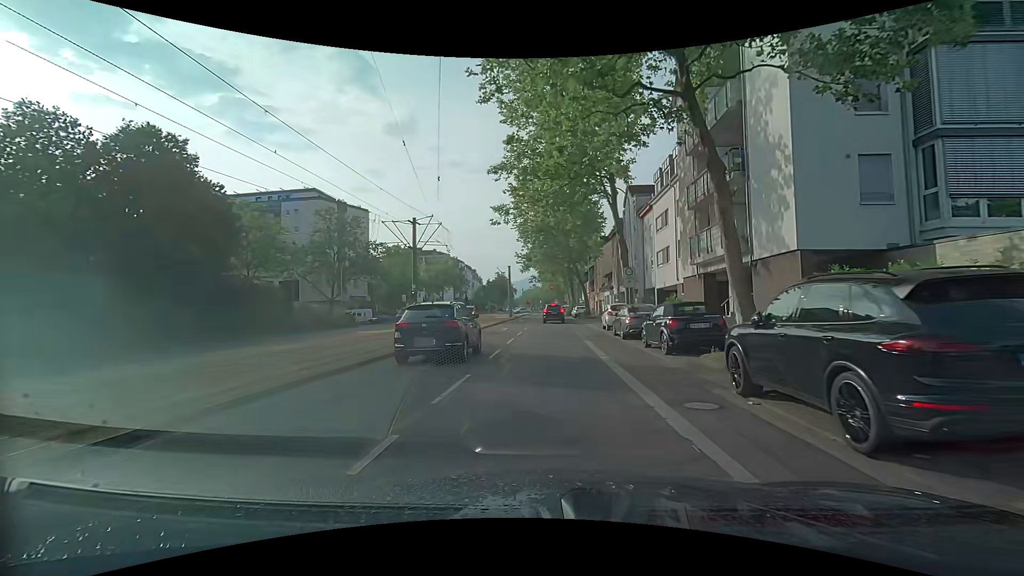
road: tertiary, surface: asphalt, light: Day
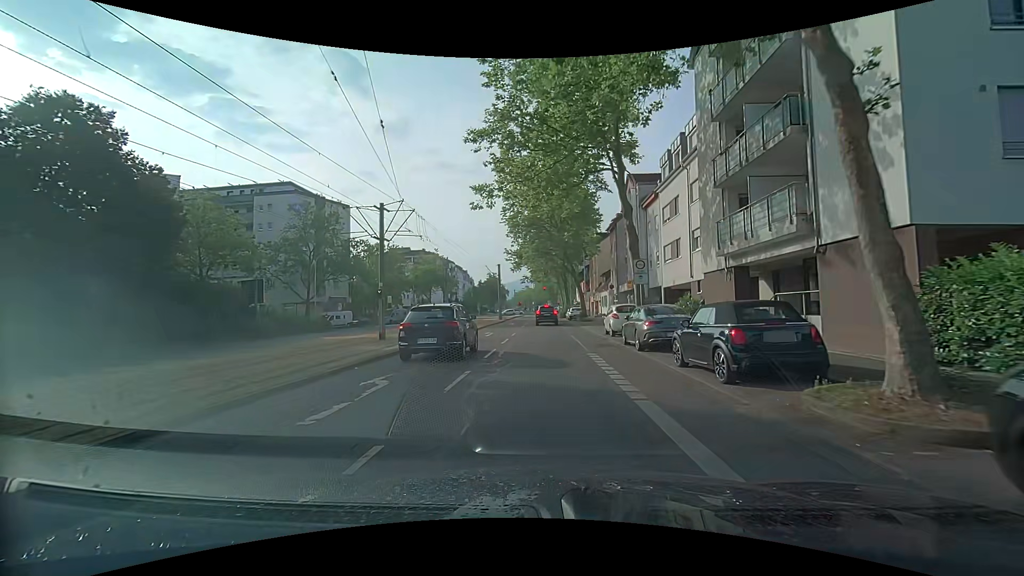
(+0.1, +5.0) m; +1°
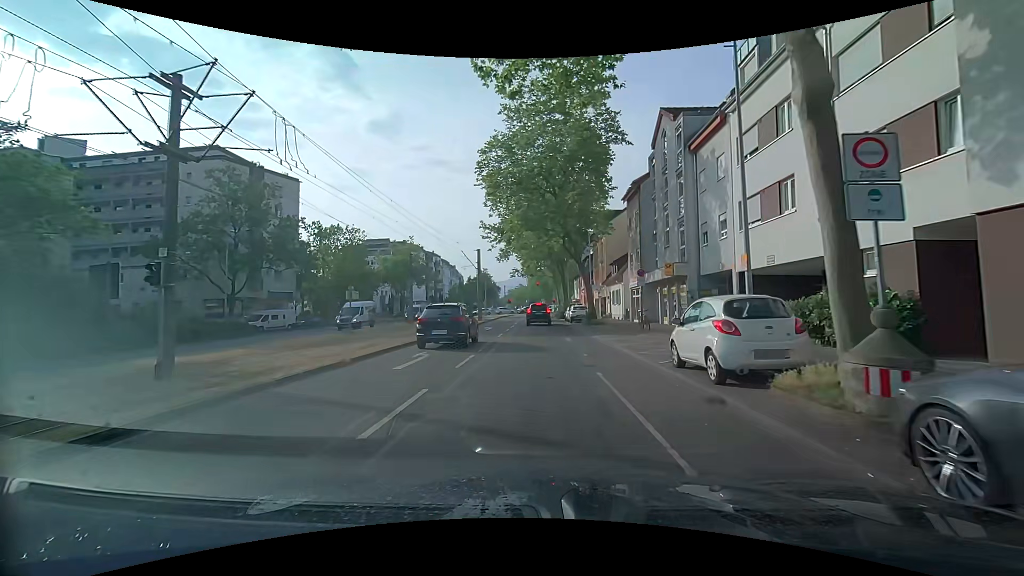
(+0.2, +14.8) m; +2°
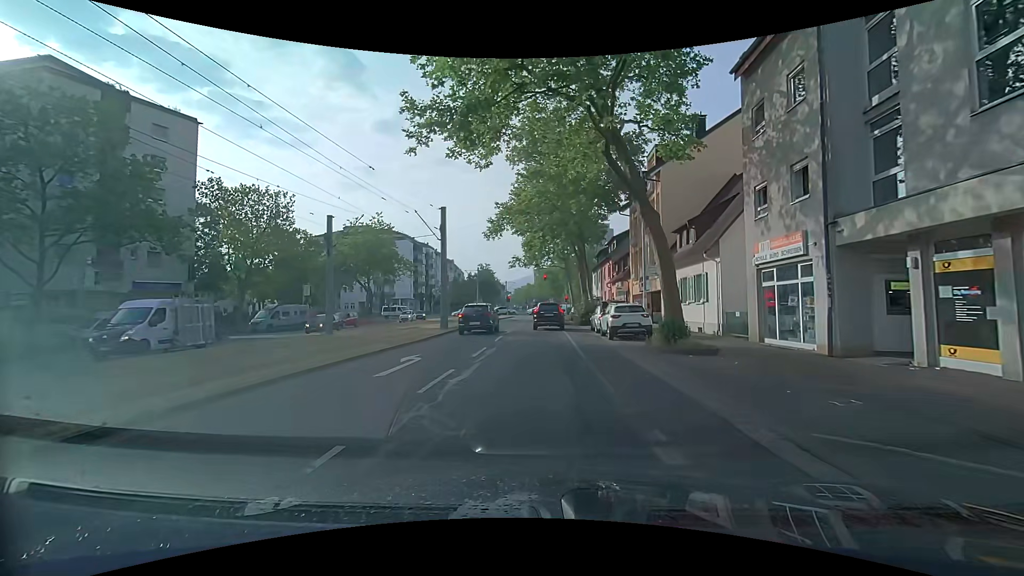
(-0.1, +21.3) m; -1°
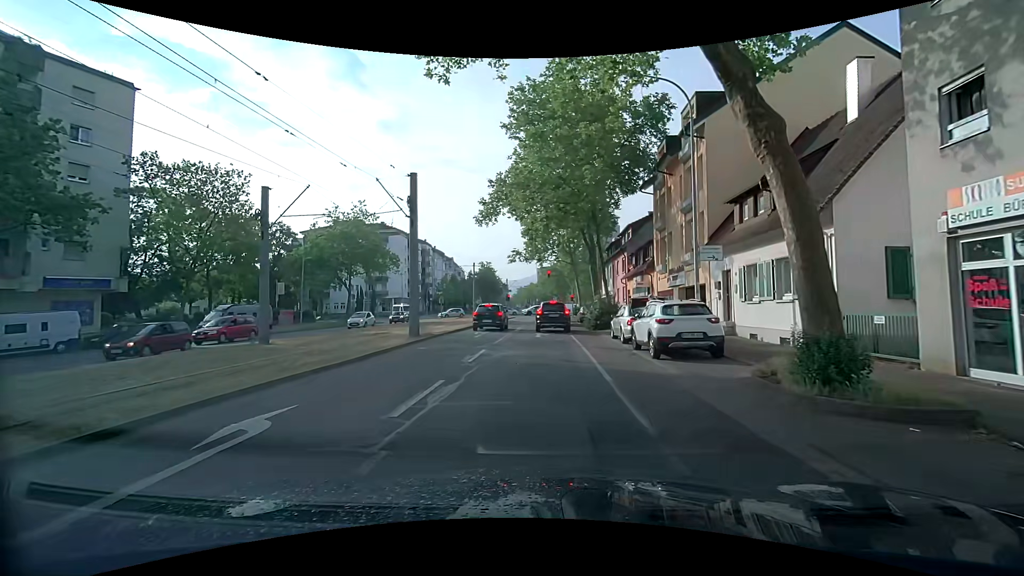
(-0.1, +7.6) m; -1°
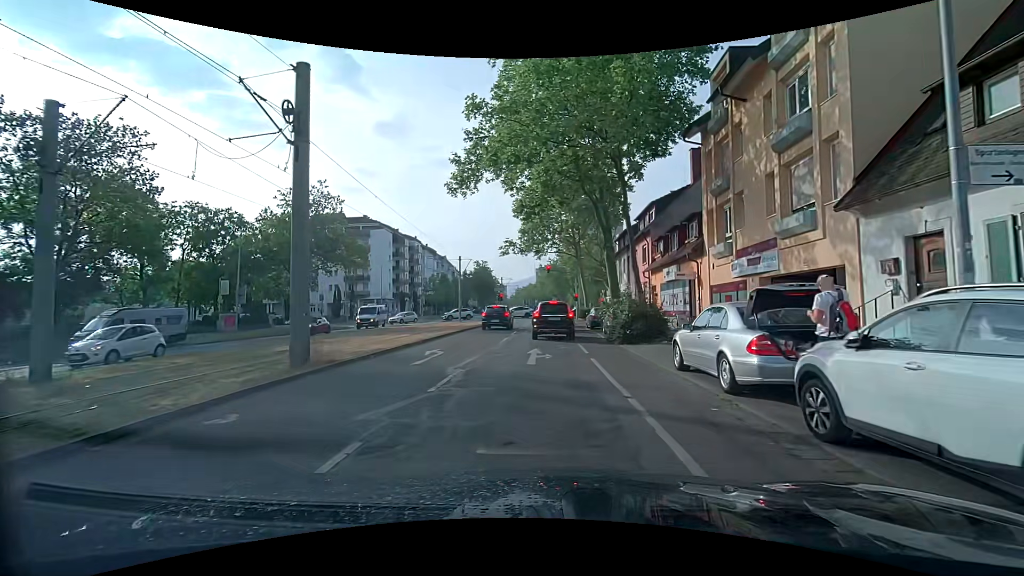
(-0.1, +10.3) m; 0°
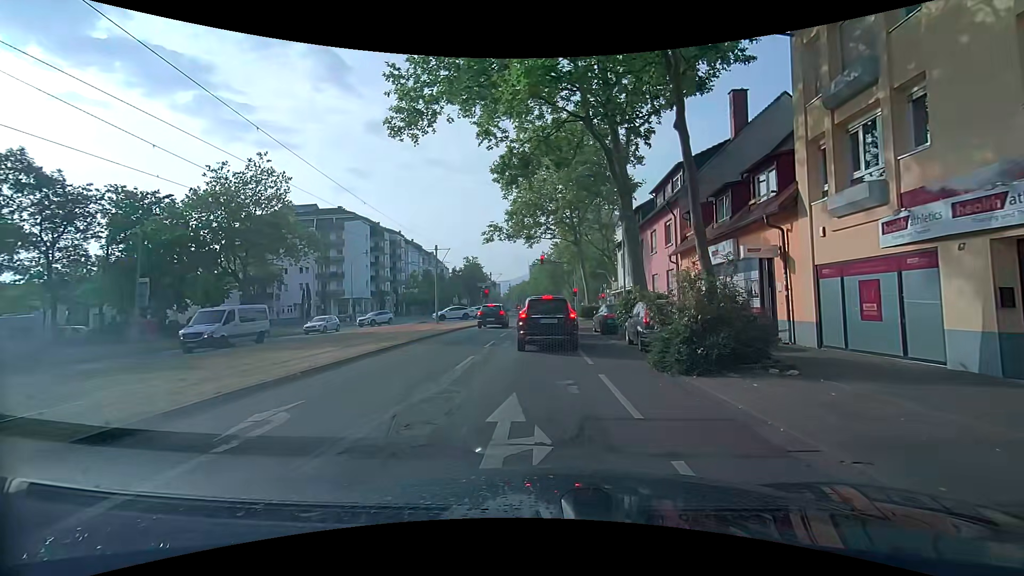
(+0.3, +9.0) m; +3°
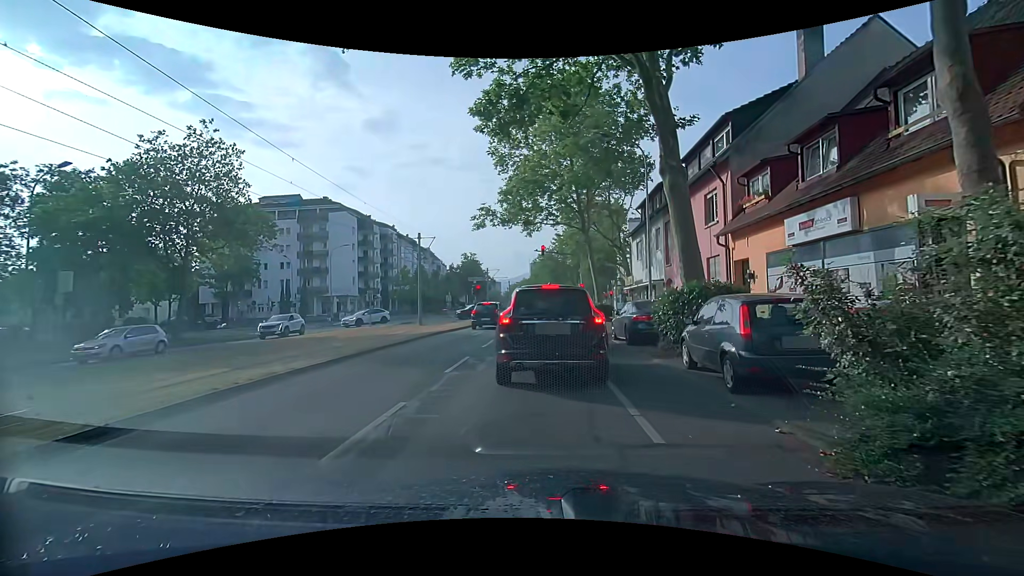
(-0.1, +6.6) m; 0°
